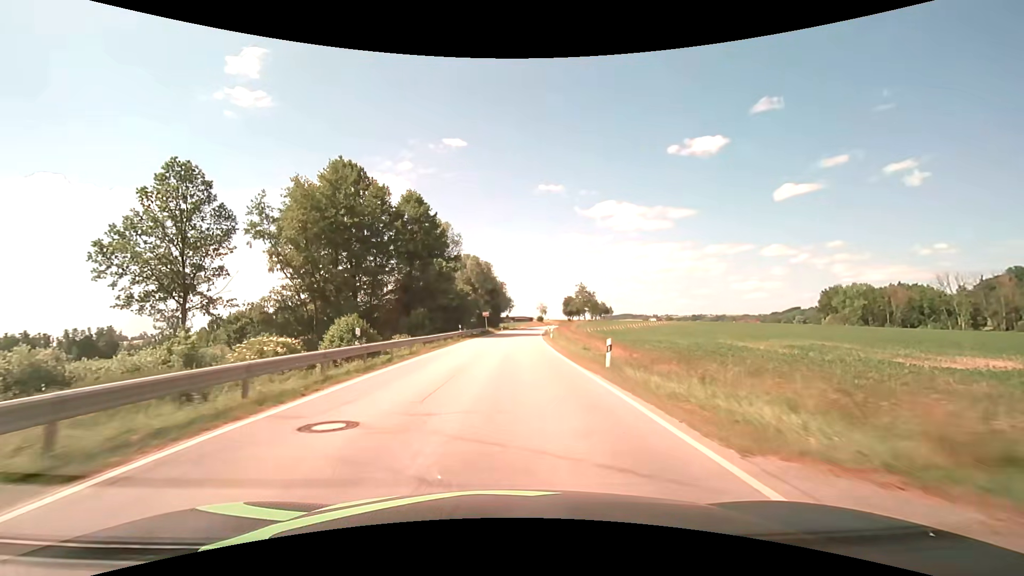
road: secondary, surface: asphalt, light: Day
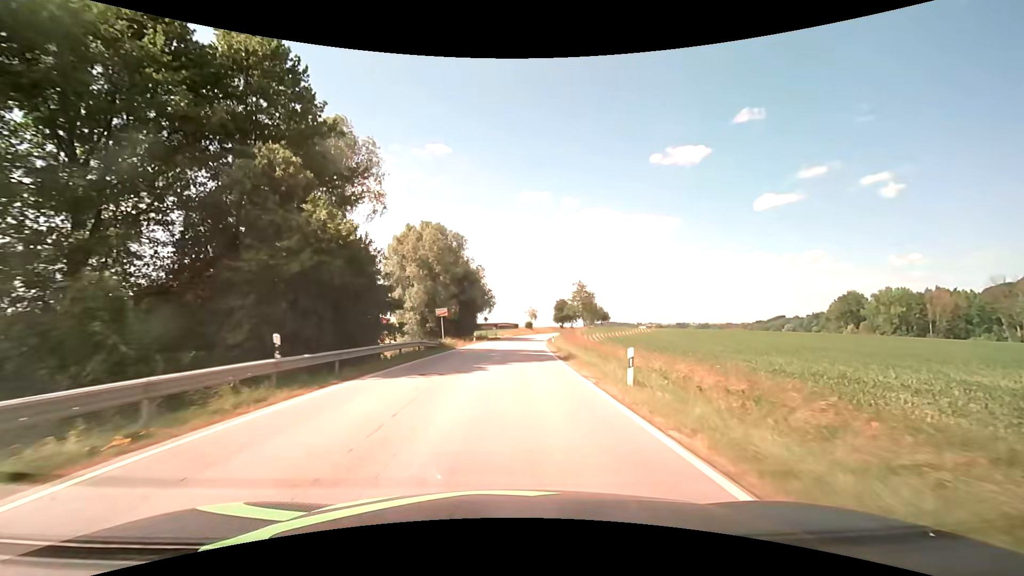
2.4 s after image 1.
(+0.4, +33.9) m; +2°
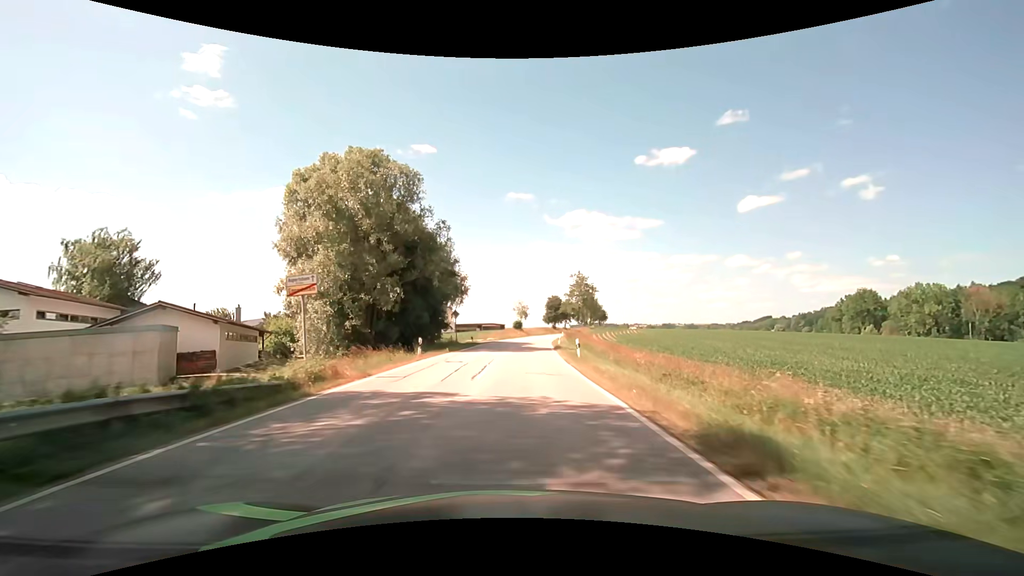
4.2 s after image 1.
(+0.3, +25.0) m; +1°
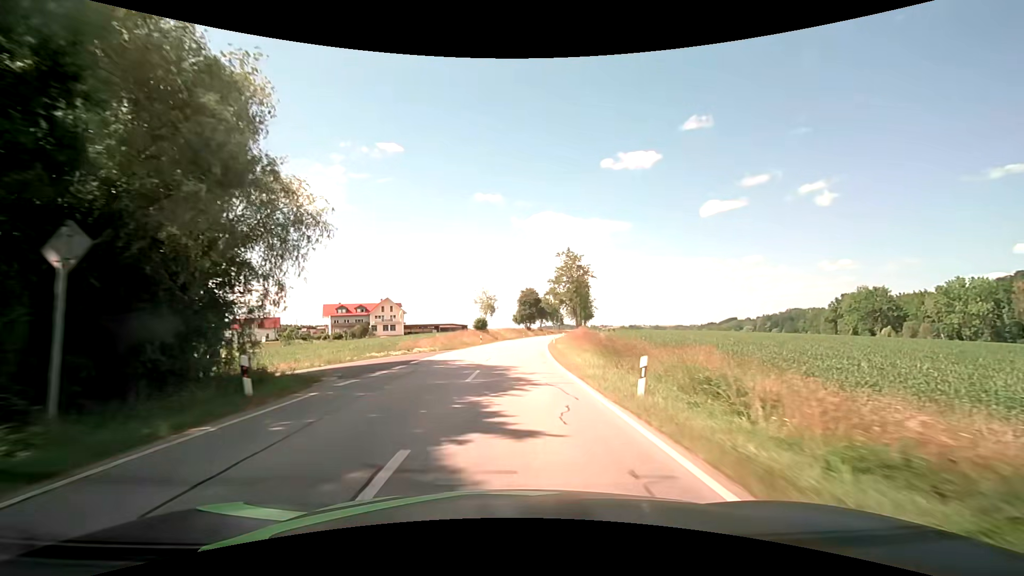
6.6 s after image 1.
(+1.3, +36.6) m; +4°
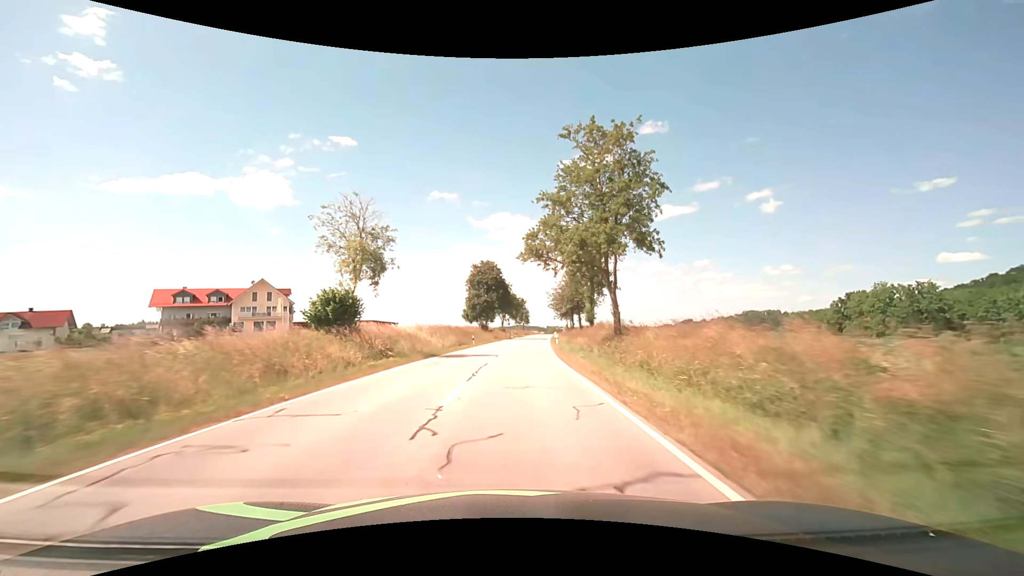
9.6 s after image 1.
(+2.0, +53.0) m; +5°
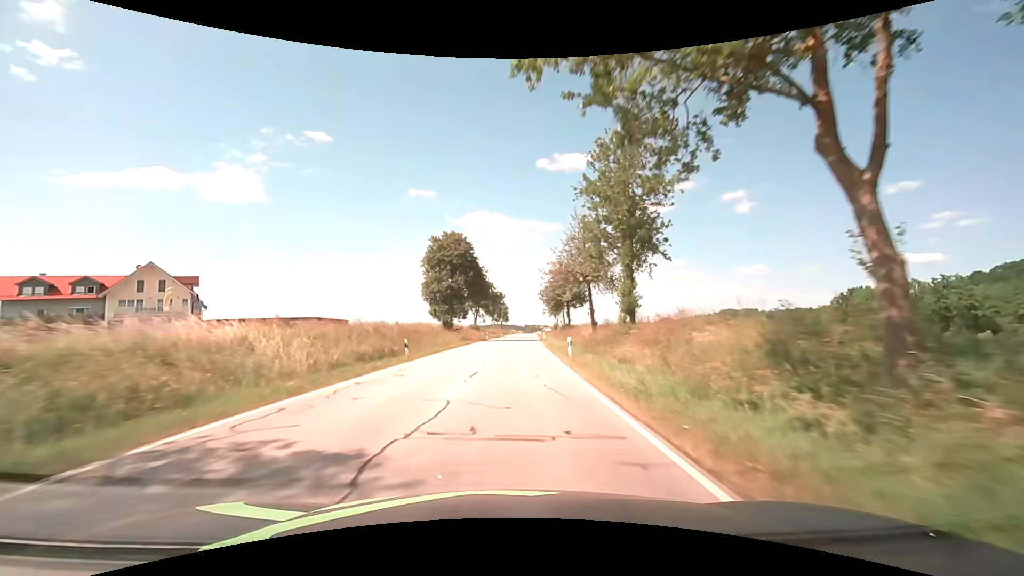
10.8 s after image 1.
(+0.6, +23.2) m; +3°
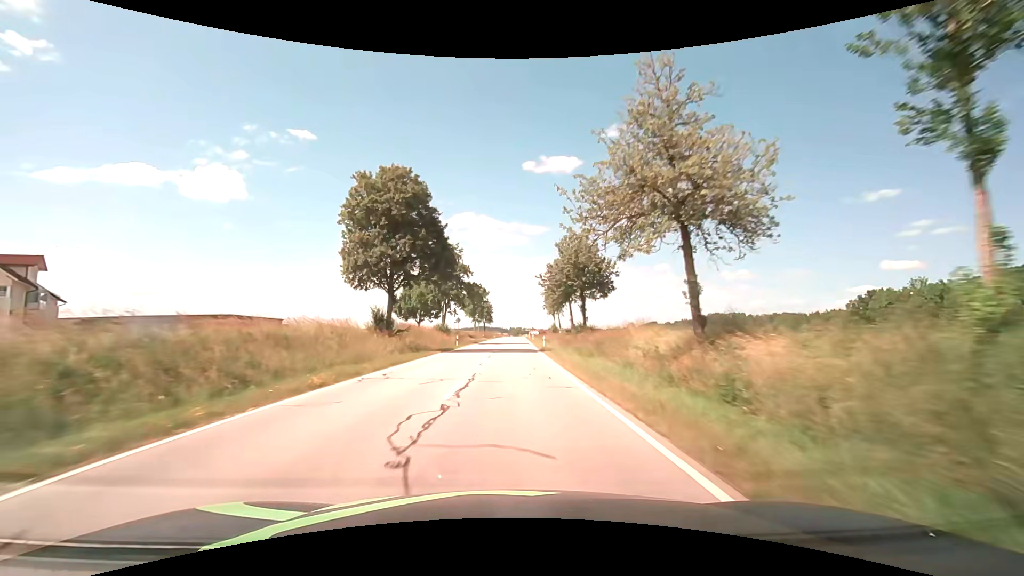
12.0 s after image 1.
(+0.4, +24.4) m; +2°
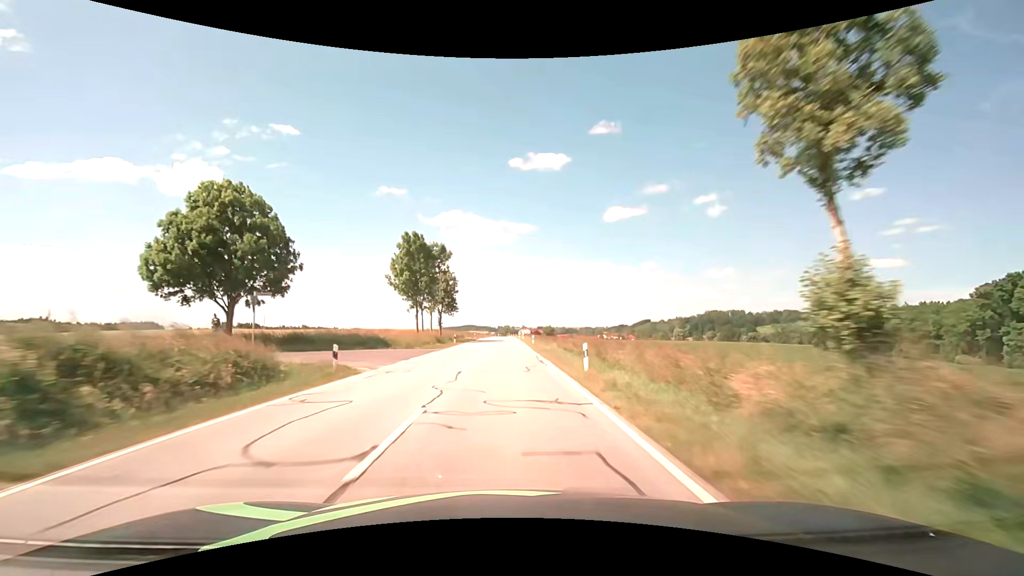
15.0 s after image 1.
(+1.4, +65.7) m; +2°
(0, +10) (0, +20) (0, +30) (0, +40) (0, +50) (0, +60) (0, +70) (0, +80) (0, +90) (0, +100) m
